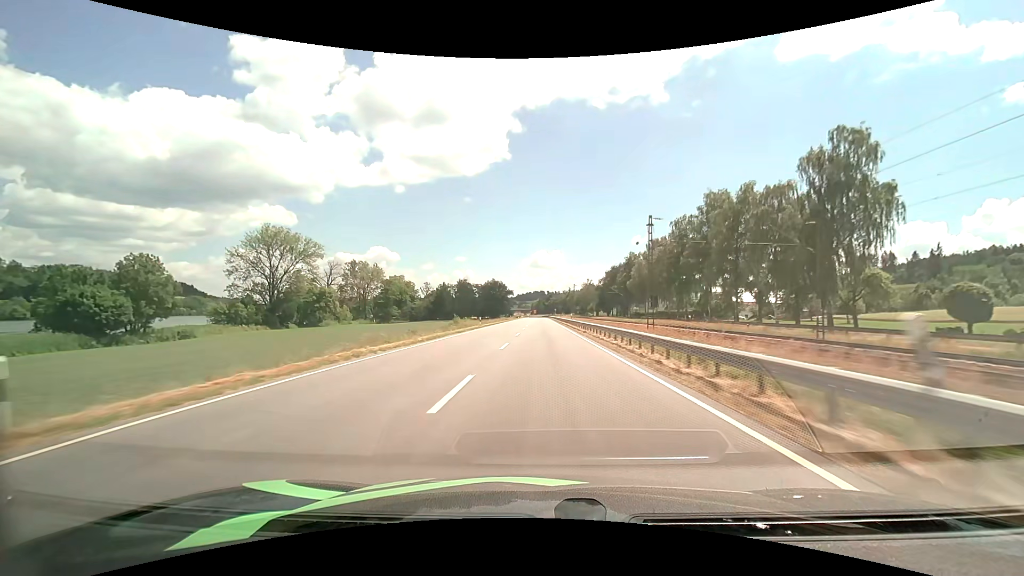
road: primary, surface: asphalt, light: Day
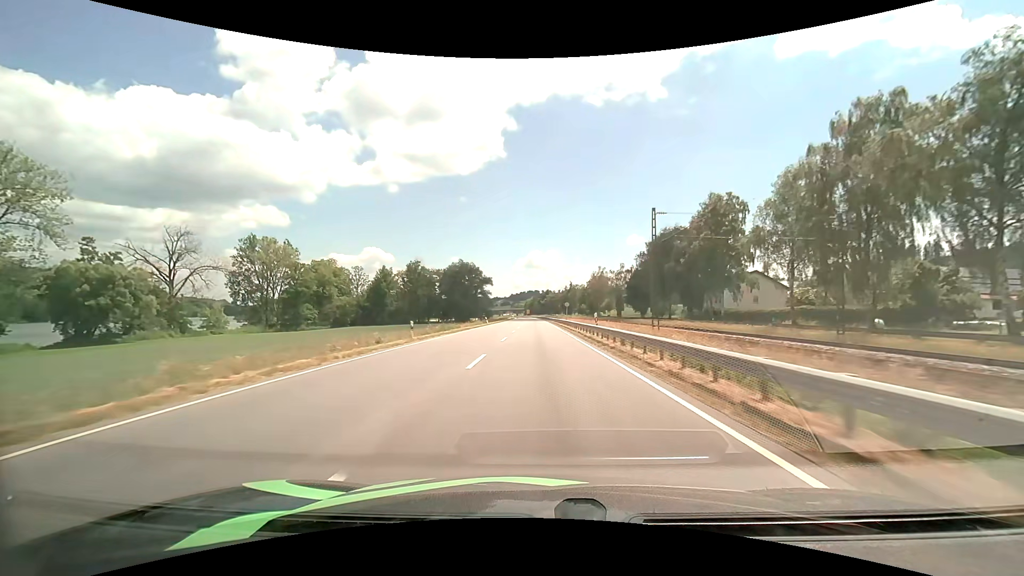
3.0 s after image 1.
(+0.4, +79.1) m; +1°
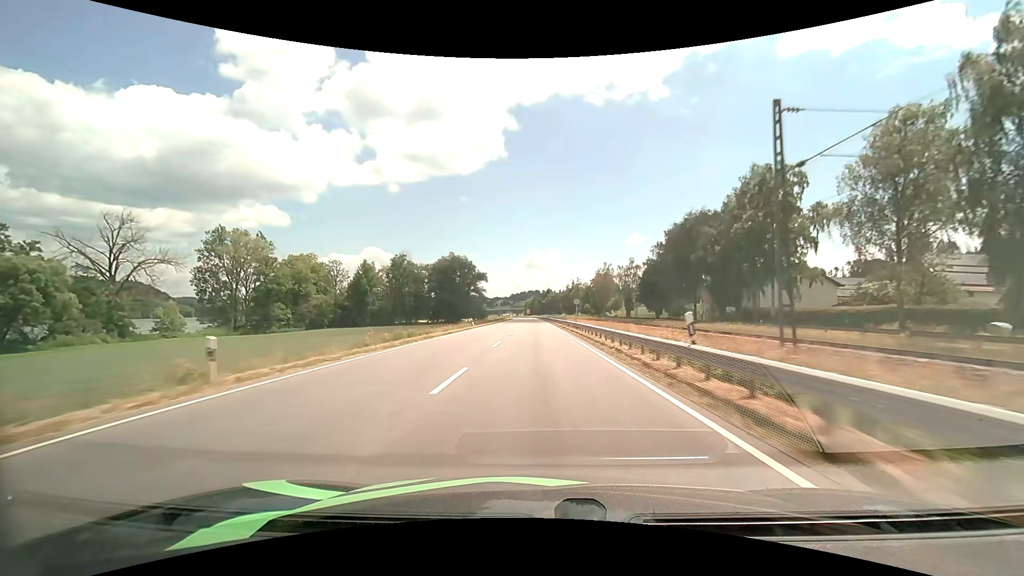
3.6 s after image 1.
(0.0, +15.9) m; 0°
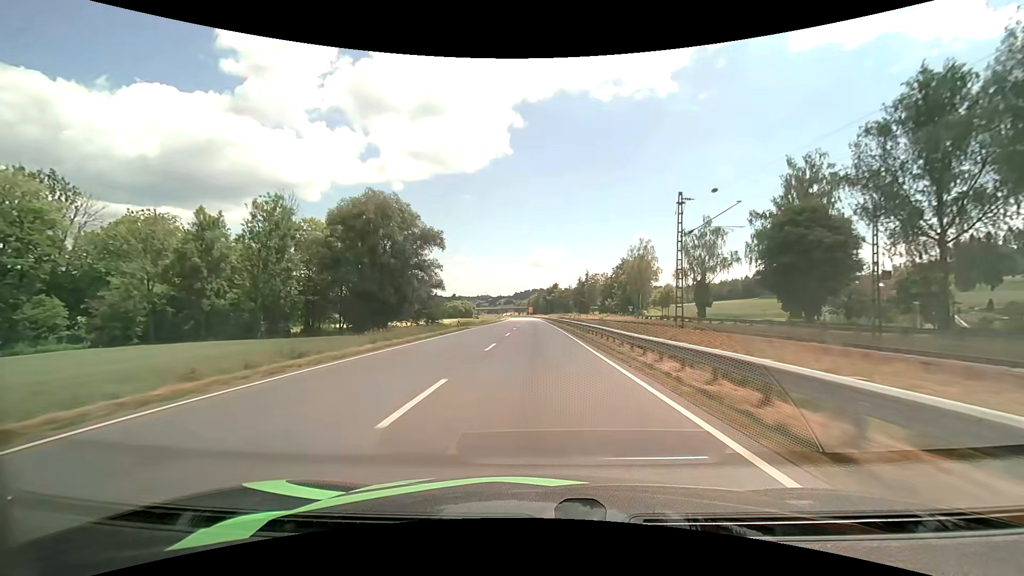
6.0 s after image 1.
(-0.3, +62.7) m; -1°
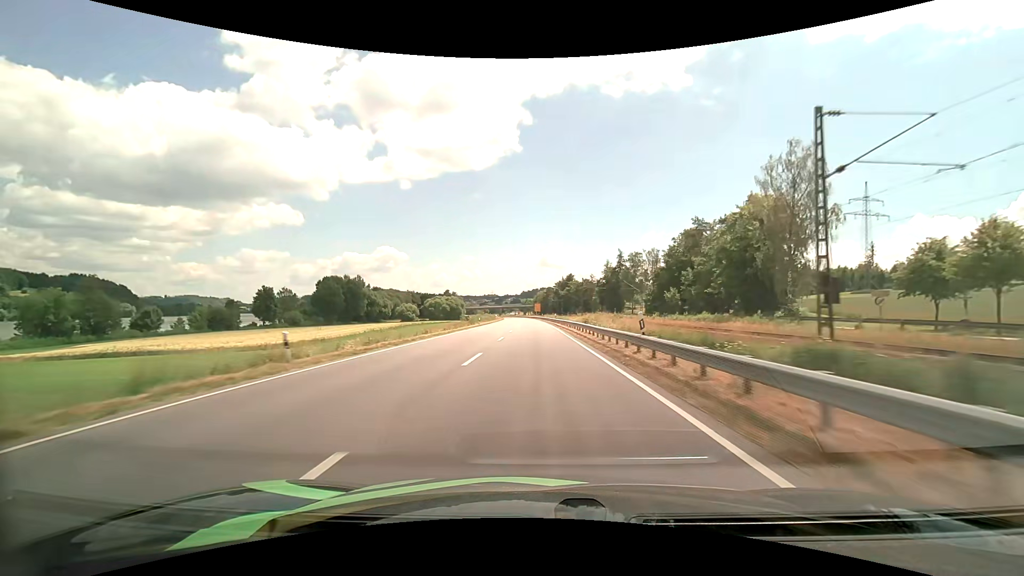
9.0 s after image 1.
(-0.6, +77.7) m; -1°
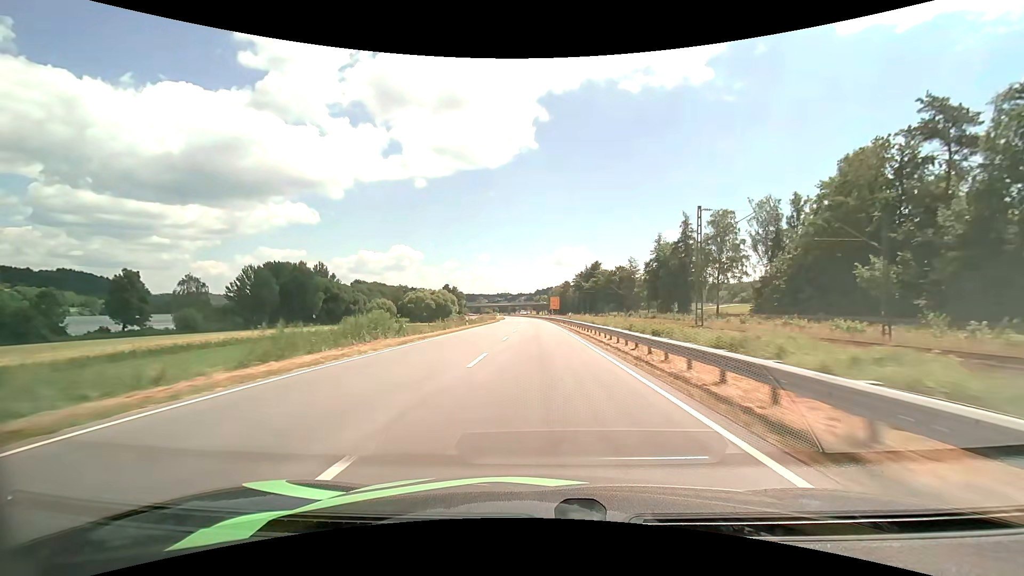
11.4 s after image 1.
(-0.8, +60.6) m; -2°
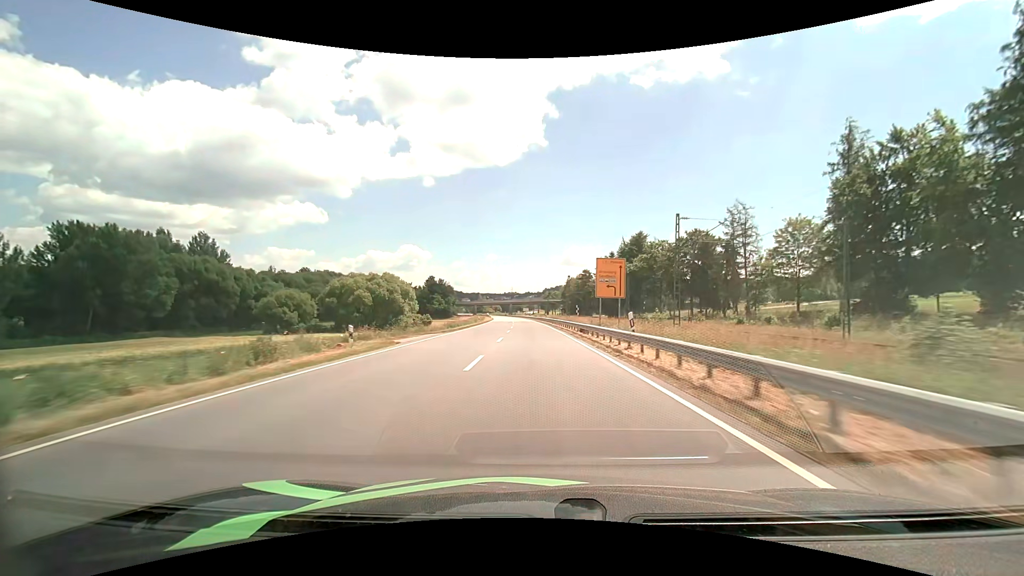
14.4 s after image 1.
(-0.7, +73.3) m; -1°
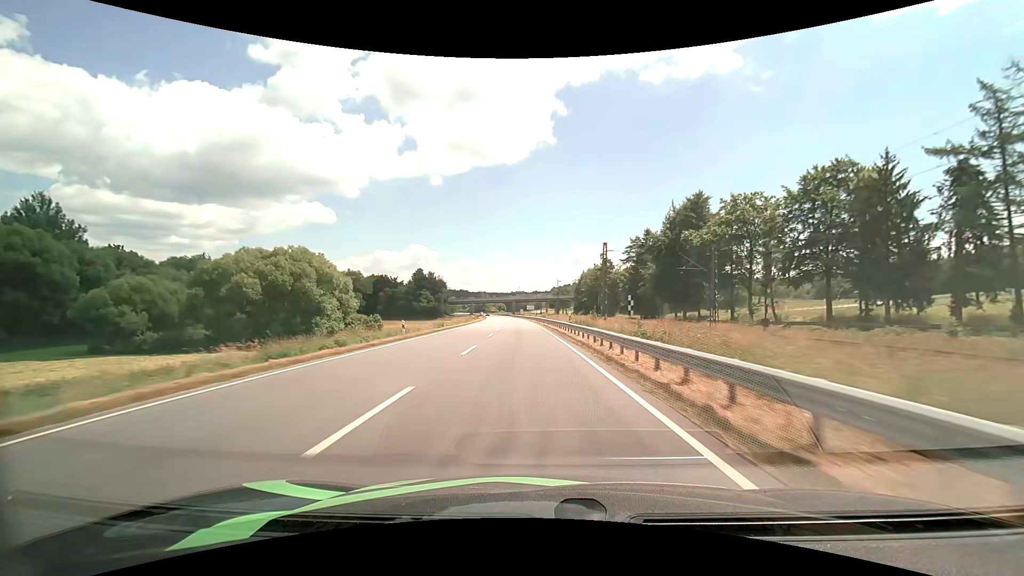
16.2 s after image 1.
(-0.2, +42.9) m; -1°
(0, +10) (0, +20) (0, +30) (-1, +40) (-1, +50) (-2, +60) (-2, +70) (-3, +80) (-4, +90) (-4, +100) m
